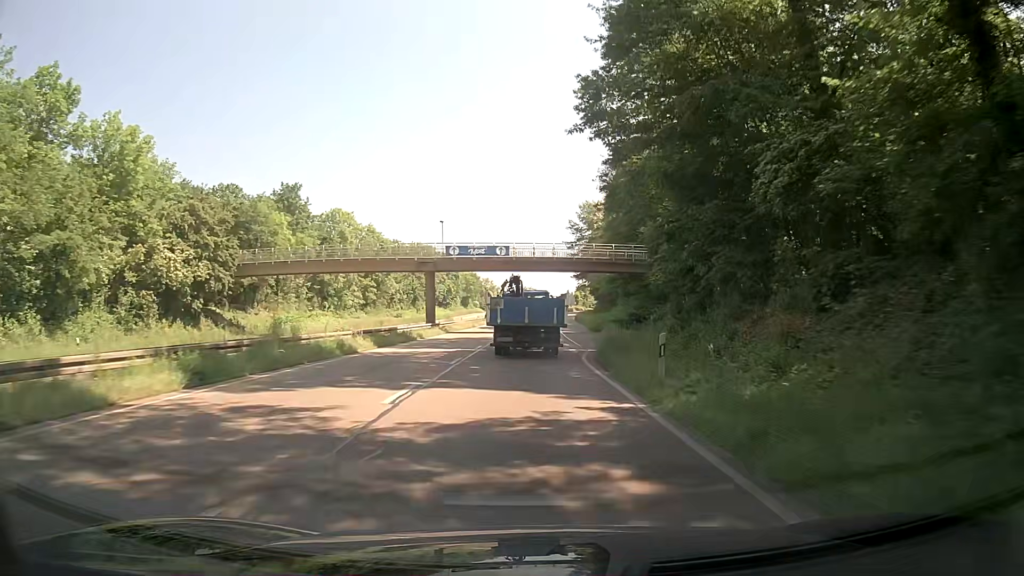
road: trunk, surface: asphalt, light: Day
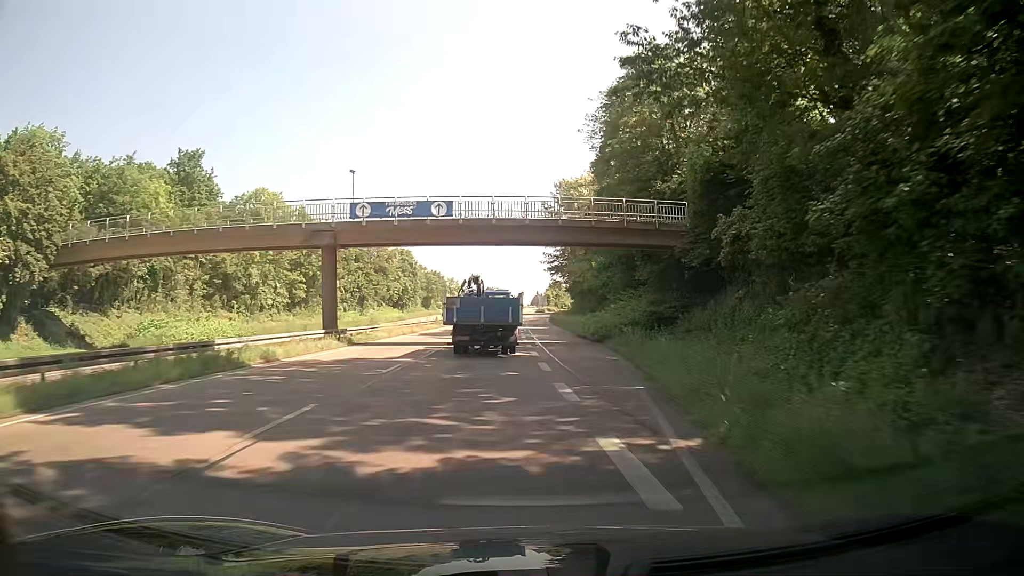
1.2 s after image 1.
(+0.6, +21.0) m; +3°
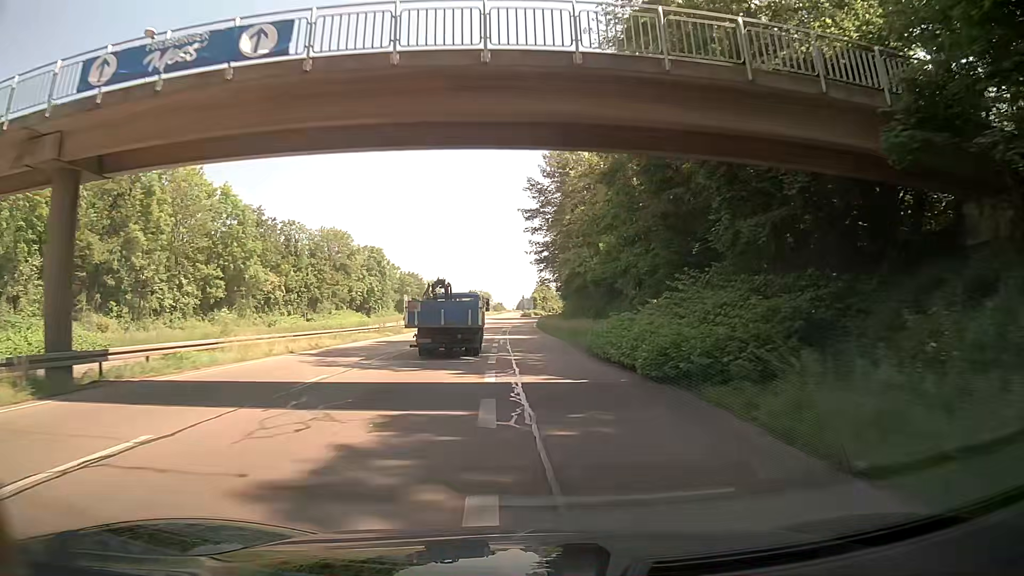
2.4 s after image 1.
(+0.3, +21.0) m; +1°
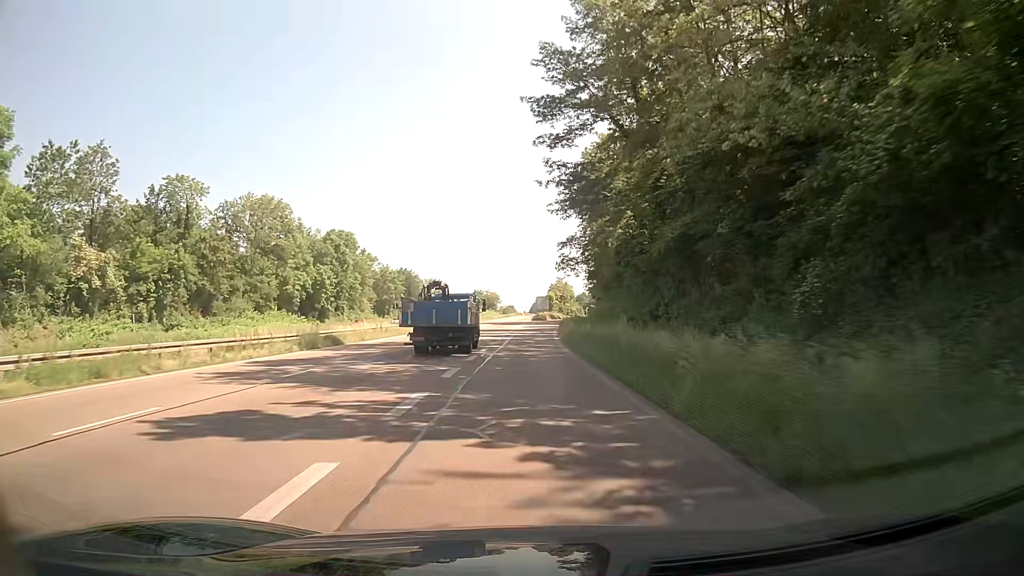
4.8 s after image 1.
(-0.2, +42.2) m; -1°
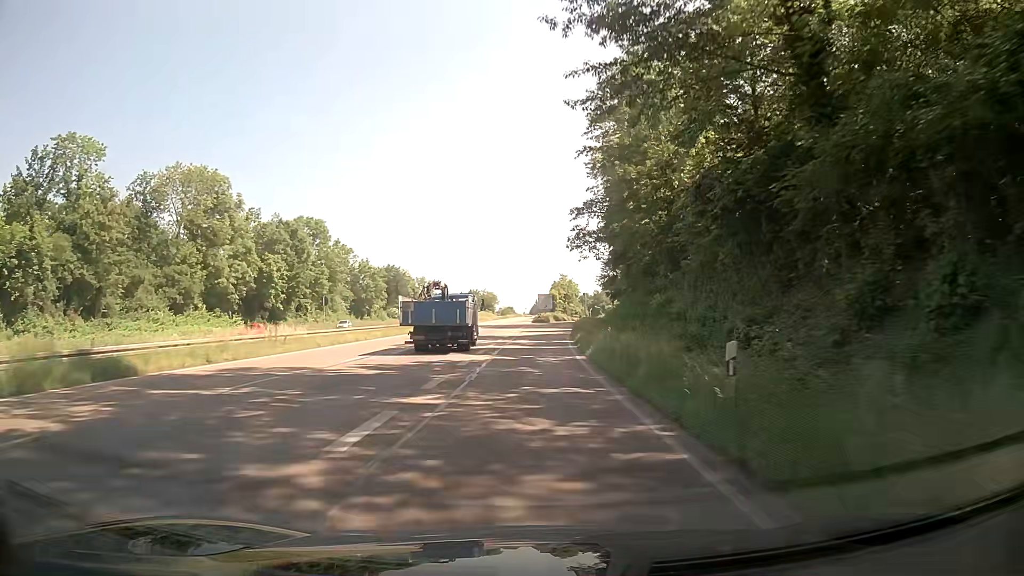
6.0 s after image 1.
(+0.1, +21.1) m; 0°
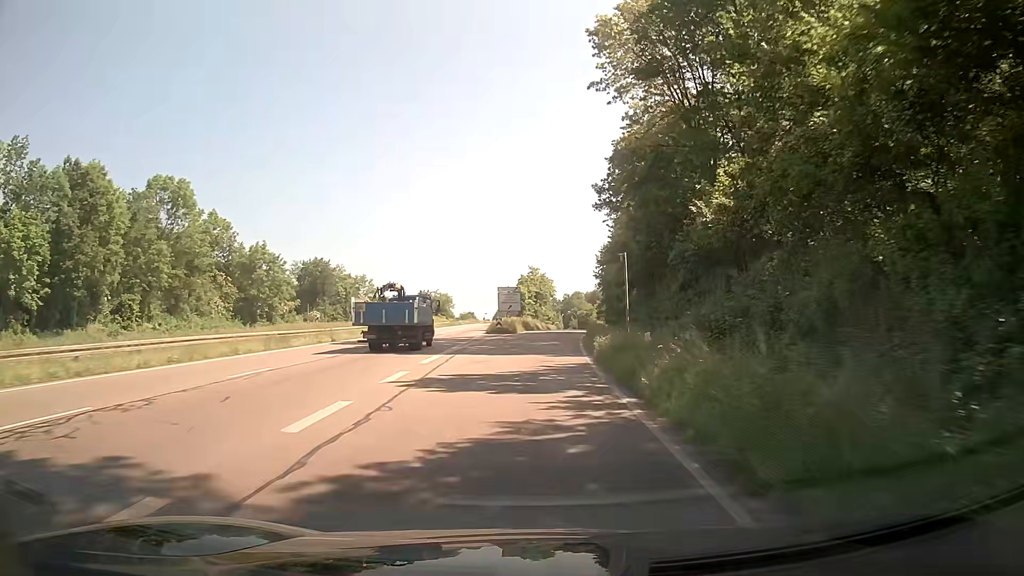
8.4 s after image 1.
(+0.8, +42.1) m; +3°
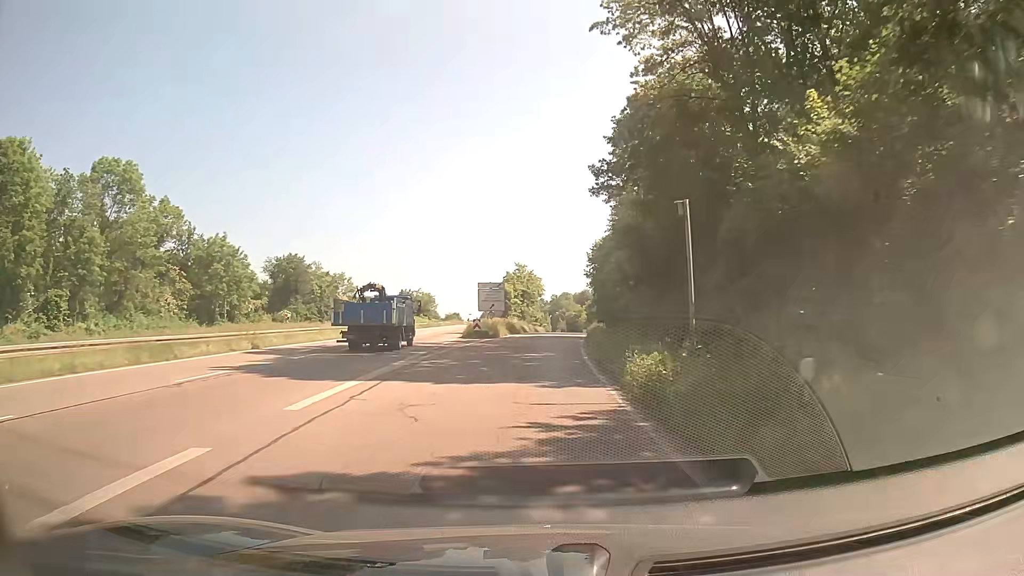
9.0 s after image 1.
(0.0, +10.4) m; +1°
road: trunk_link
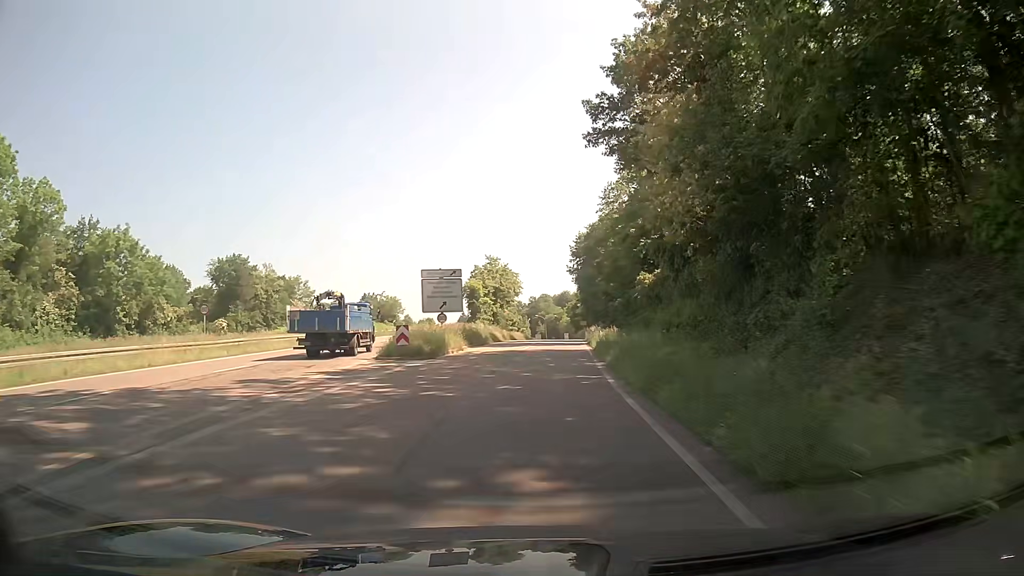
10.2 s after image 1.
(+0.4, +20.6) m; +2°
(0, +10) (0, +20) (+1, +30) (+1, +40) (+2, +50) (+3, +60) (+3, +70) (+4, +80) (+4, +90) (+5, +100) m
